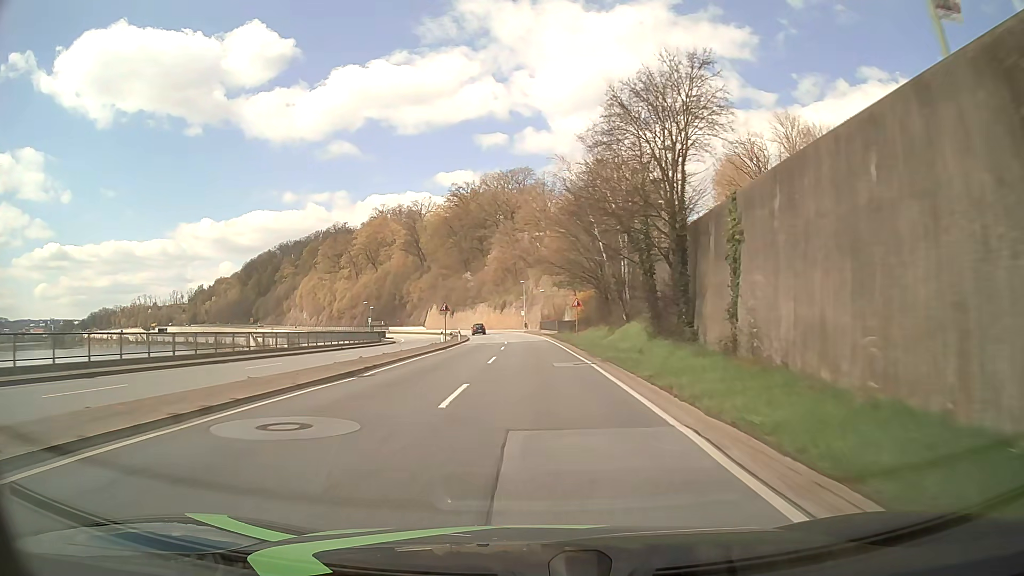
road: primary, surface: asphalt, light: Day
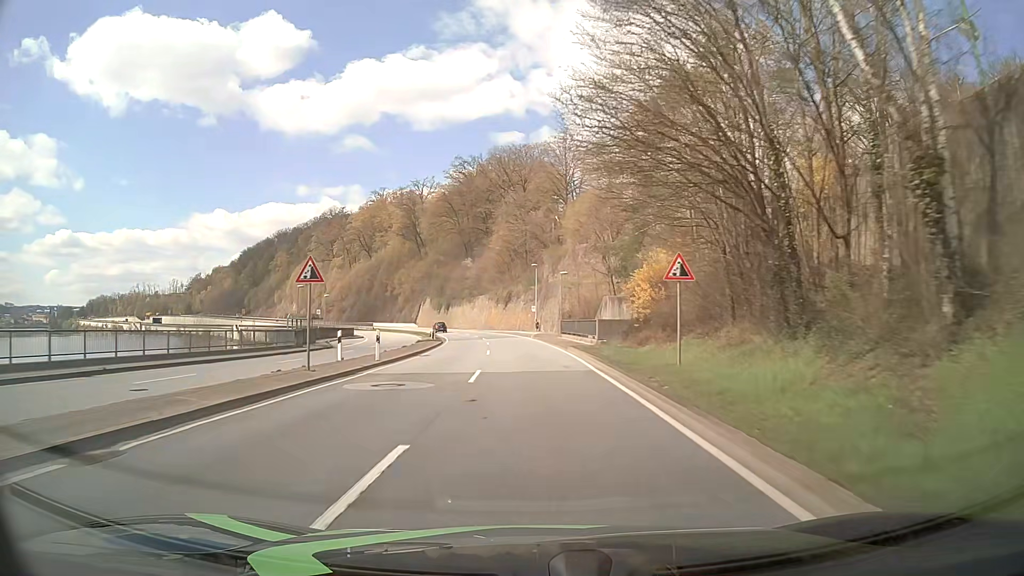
(-0.3, +32.2) m; -1°
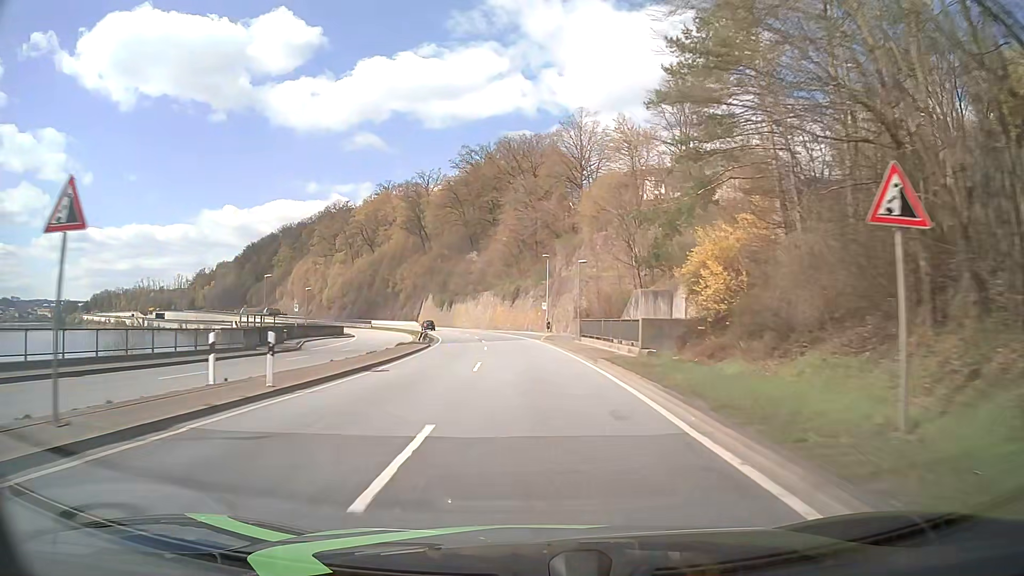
(-0.1, +10.7) m; -1°
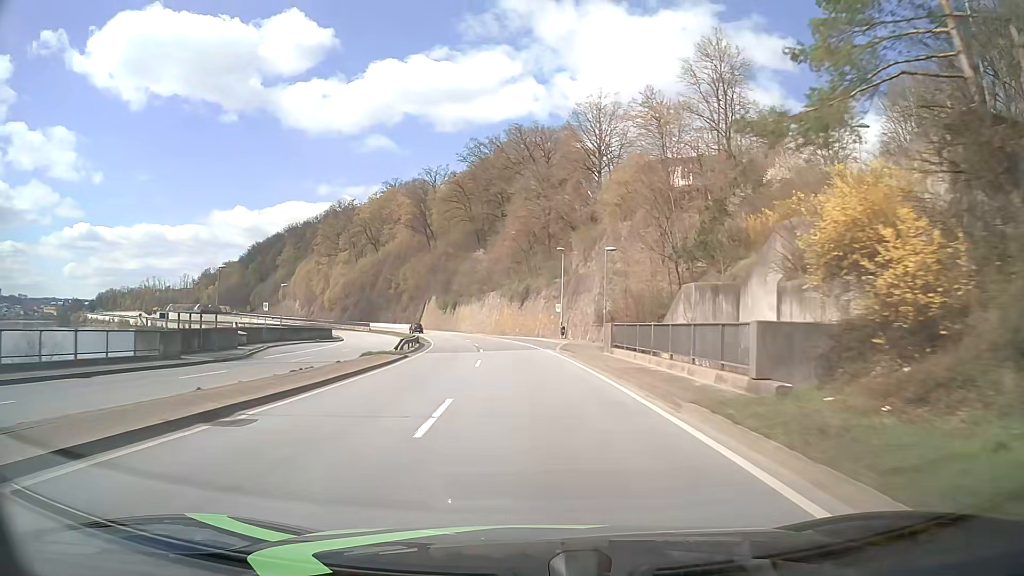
(-0.1, +10.7) m; -1°
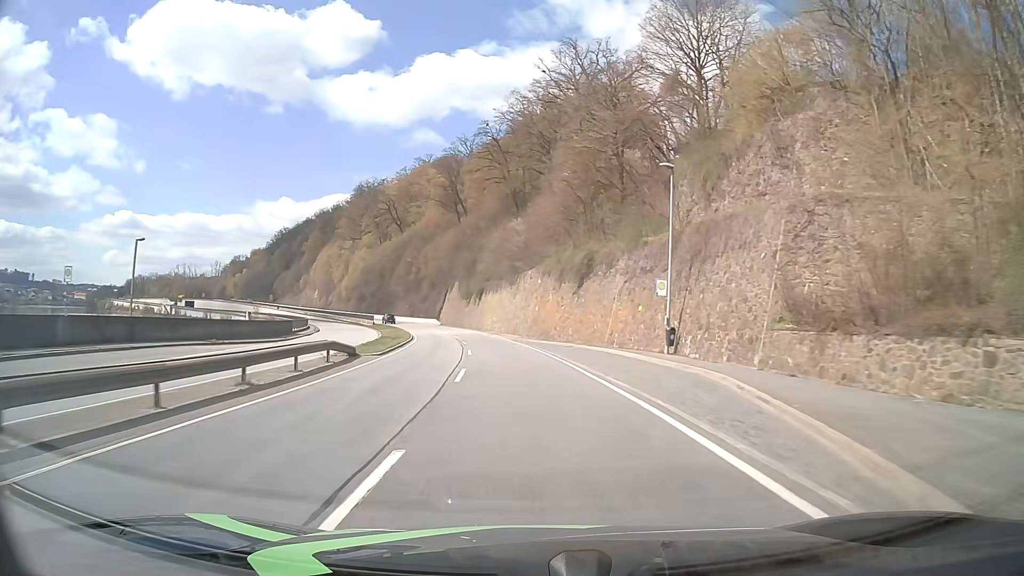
(-1.1, +32.2) m; -4°
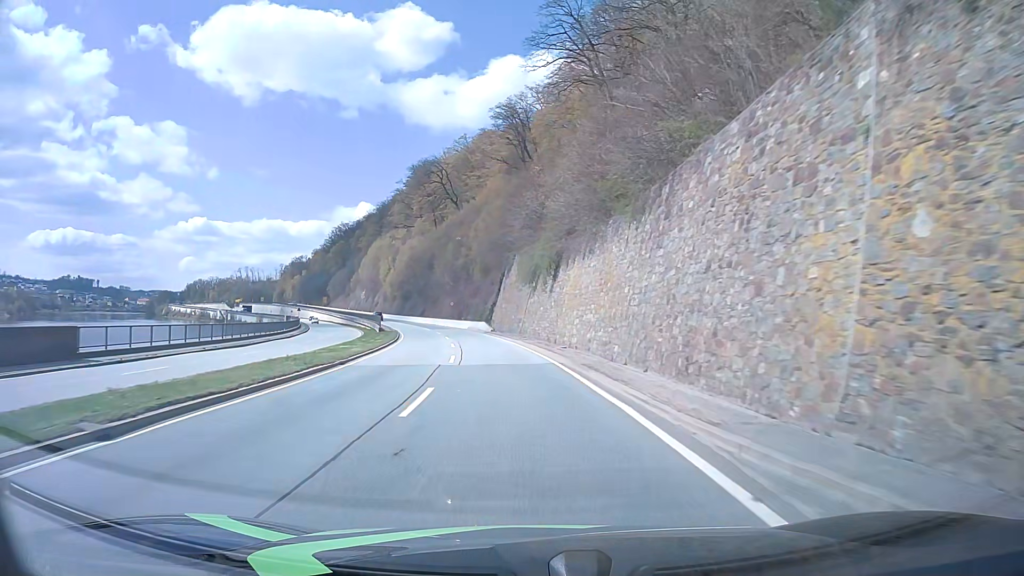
(-2.6, +42.8) m; -7°
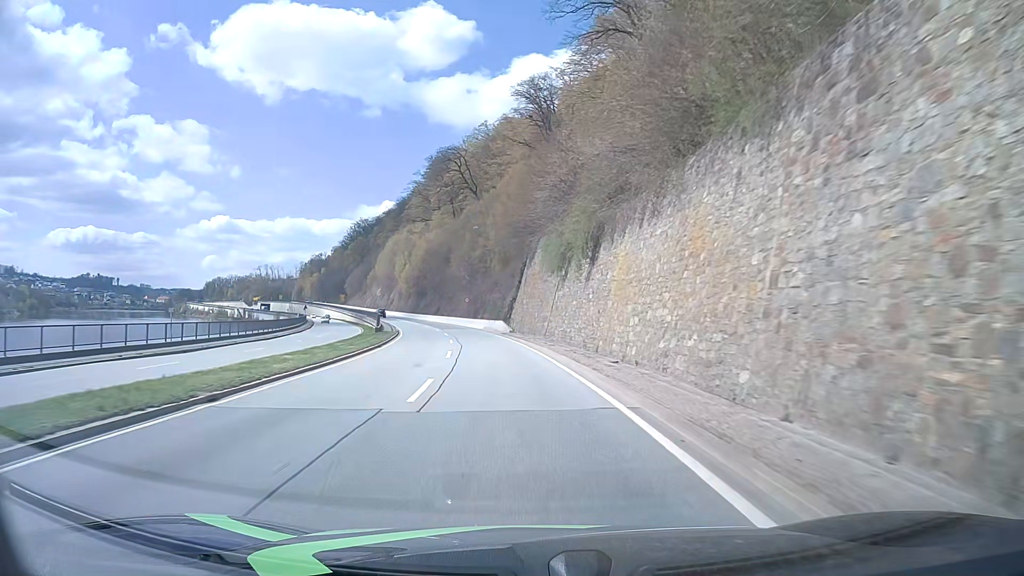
(-0.2, +10.7) m; -2°
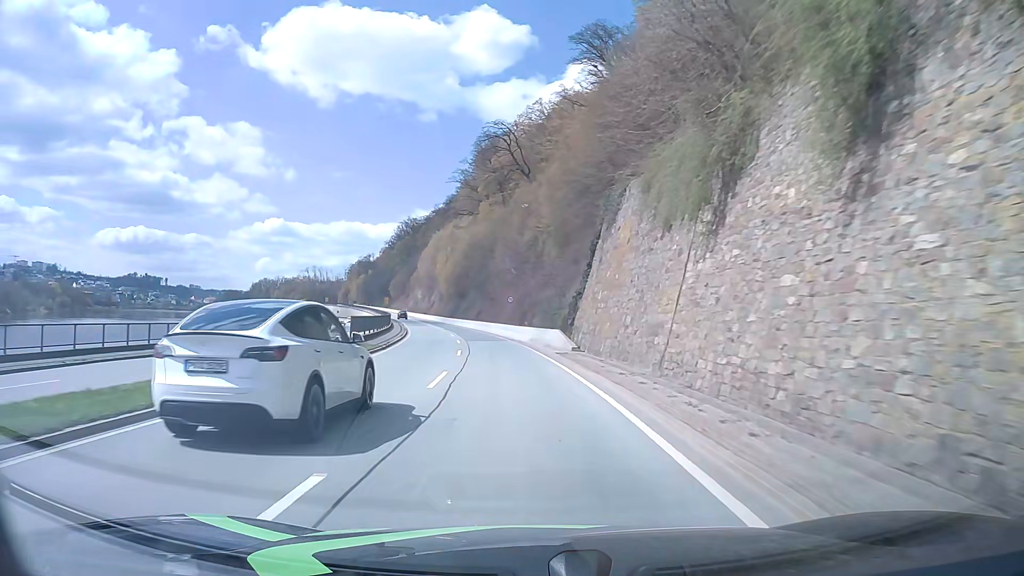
(-0.9, +21.4) m; -5°
(0, +10) (-1, +20) (-2, +30) (-3, +40) (-4, +50) (-6, +60) (-8, +69) (-10, +79) (-12, +89) (-14, +99) m
